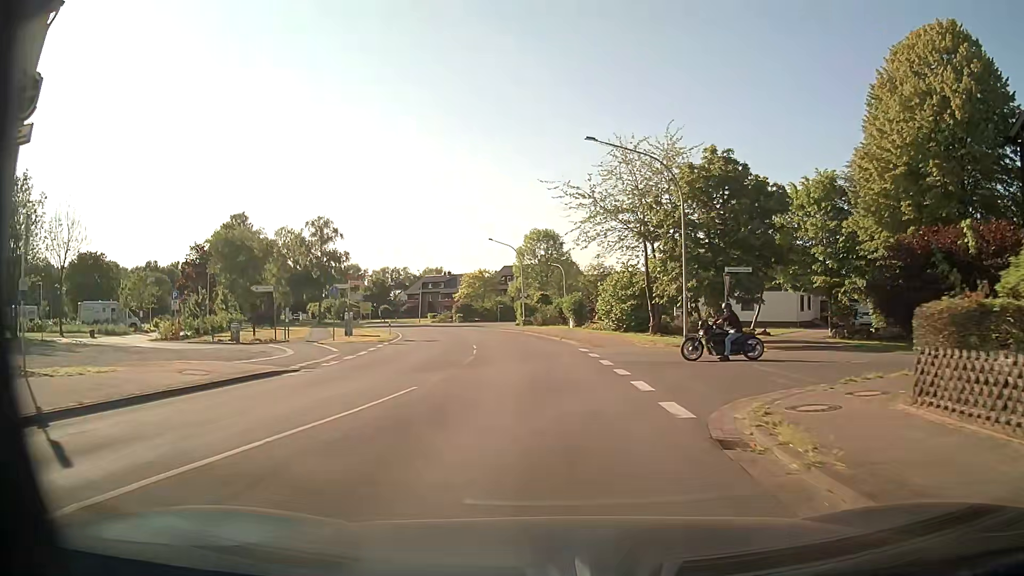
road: tertiary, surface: asphalt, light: Day
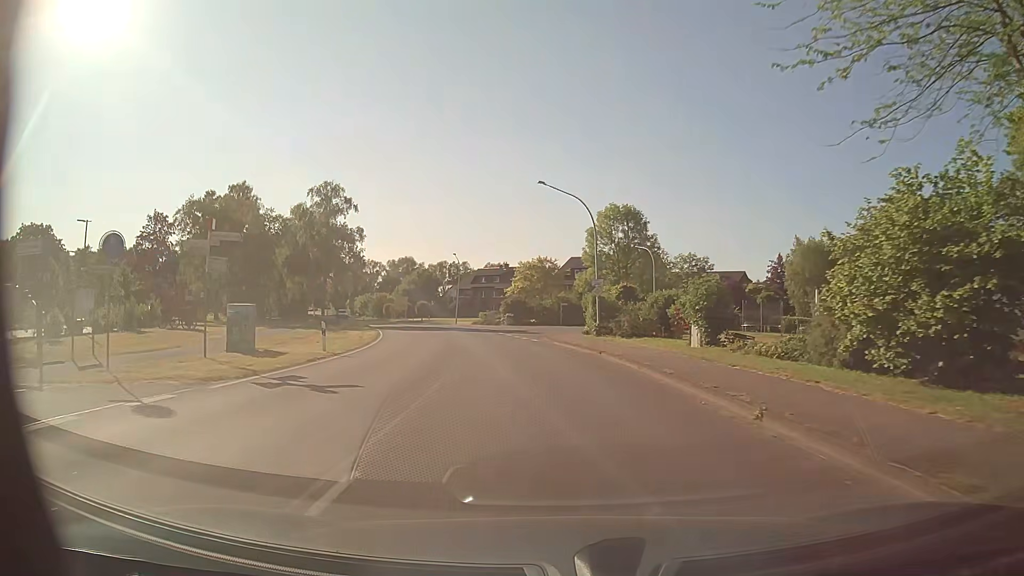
(-1.7, +25.3) m; -6°
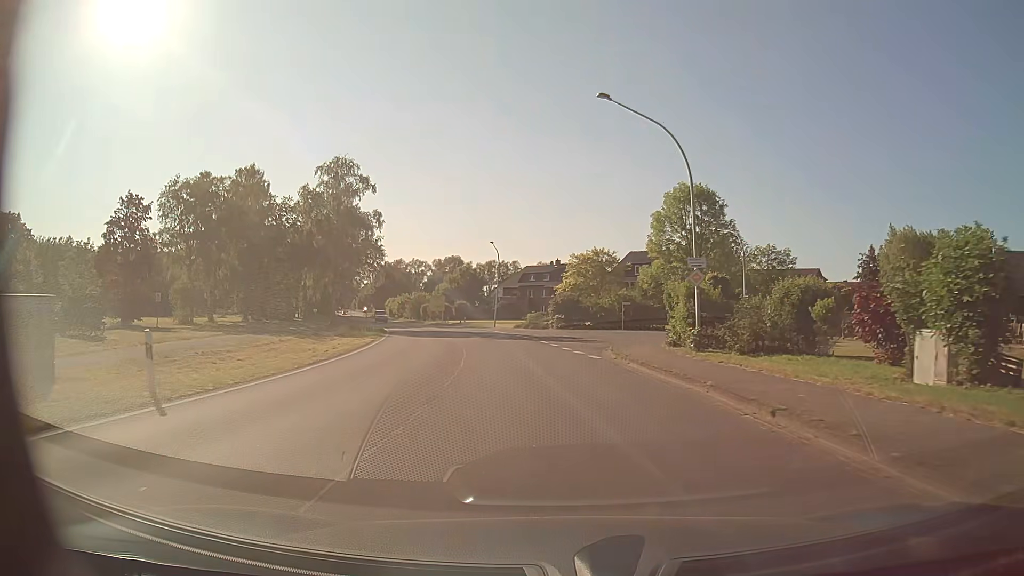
(-0.6, +13.6) m; -4°
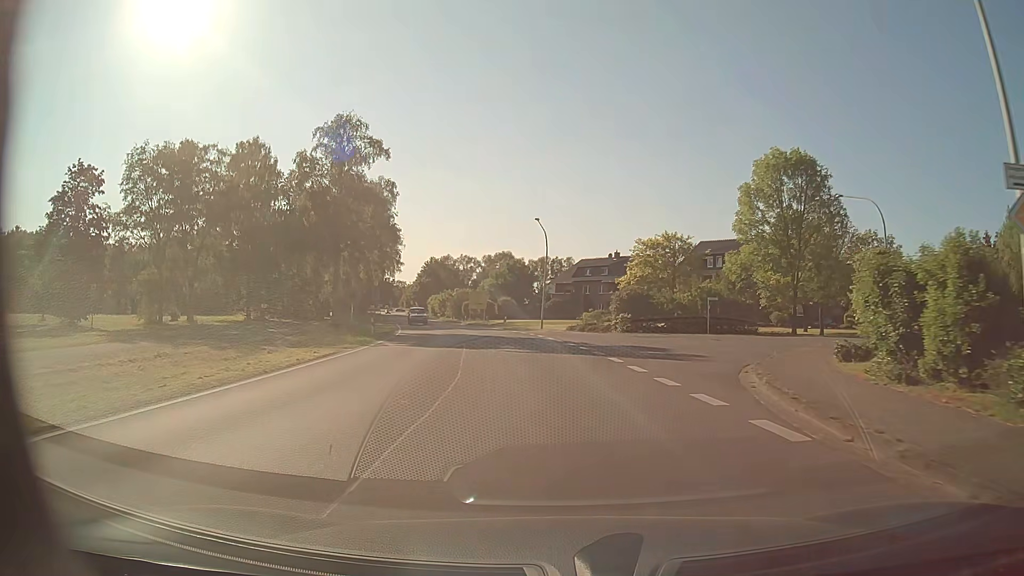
(-0.6, +14.3) m; -5°
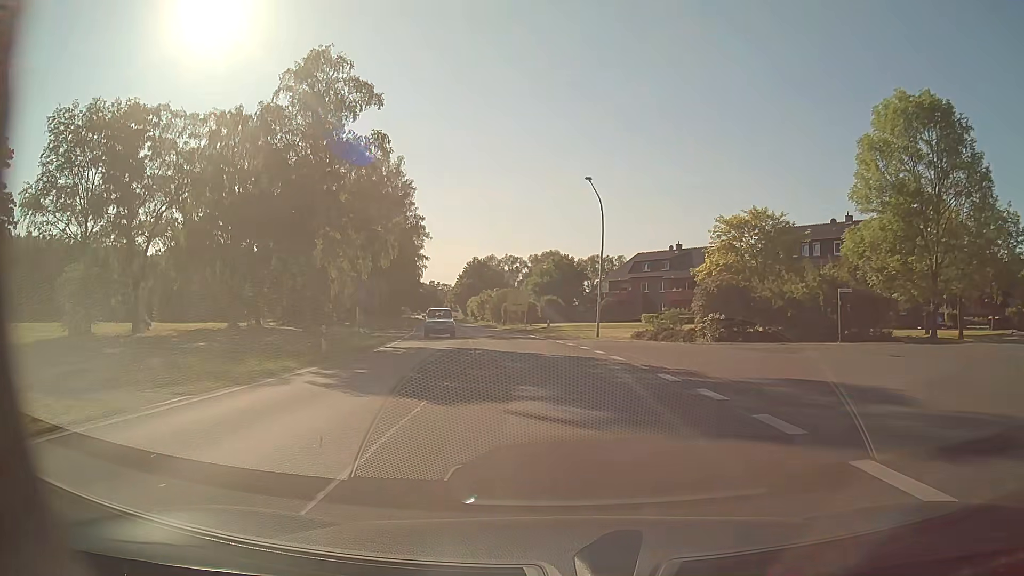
(-0.5, +14.7) m; -4°
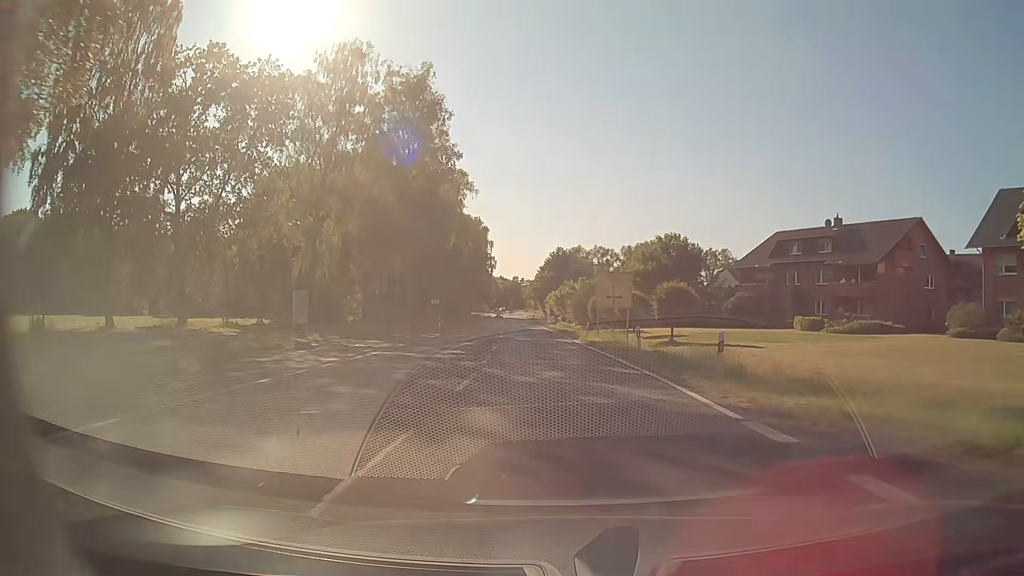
(-2.2, +30.0) m; -7°
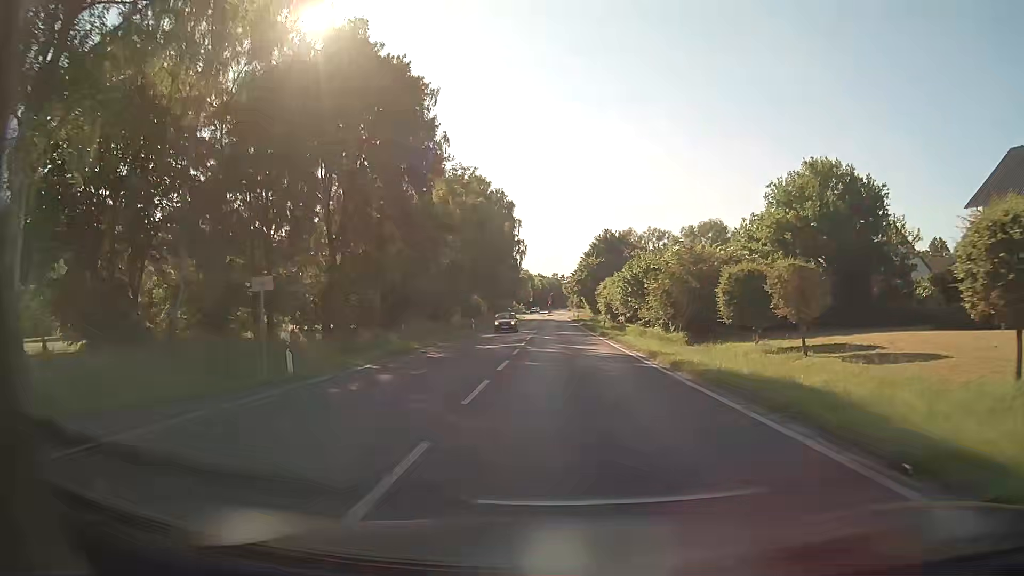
(-1.9, +38.8) m; -4°
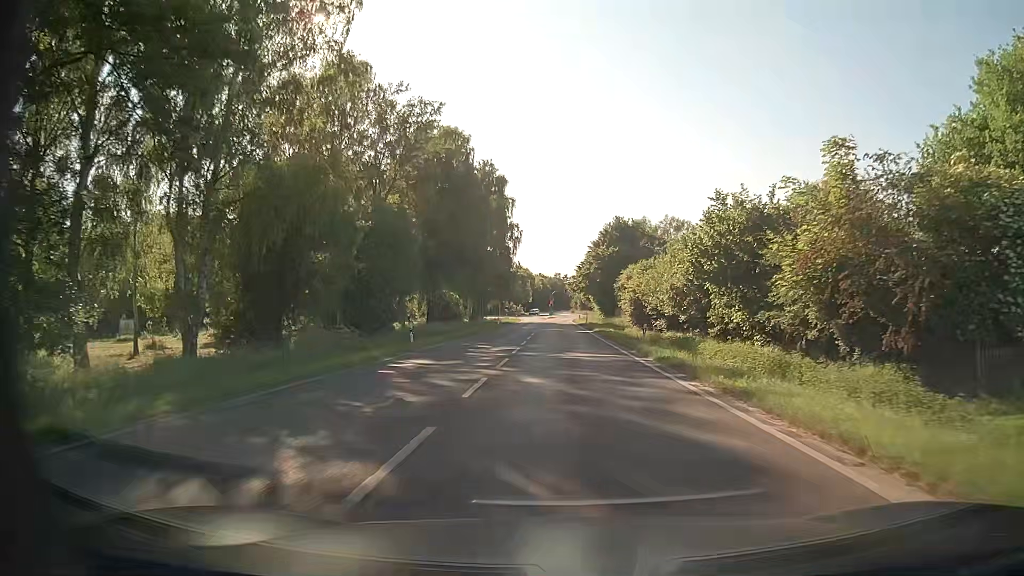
(0.0, +24.0) m; 0°
(0, +10) (0, +20) (0, +30) (0, +40) (0, +50) (0, +60) (0, +70) (0, +80) (0, +90) (0, +100) m
